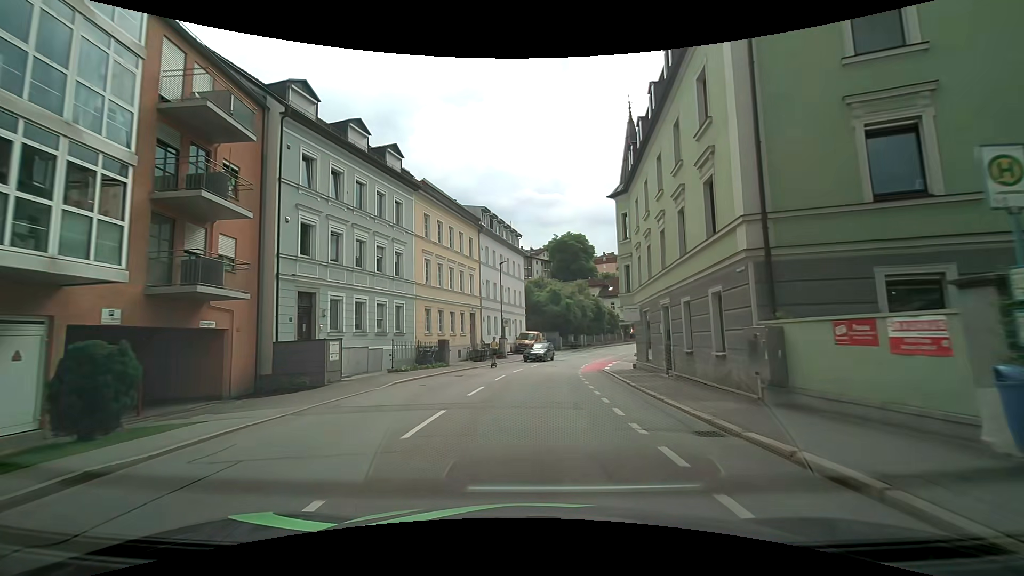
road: tertiary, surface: asphalt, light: Day
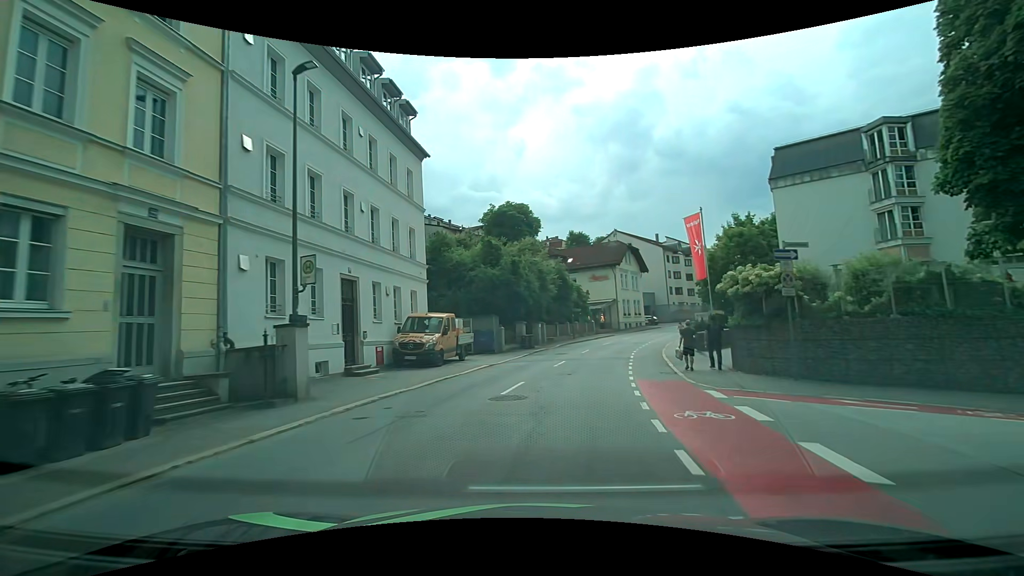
(+1.5, +30.4) m; +8°
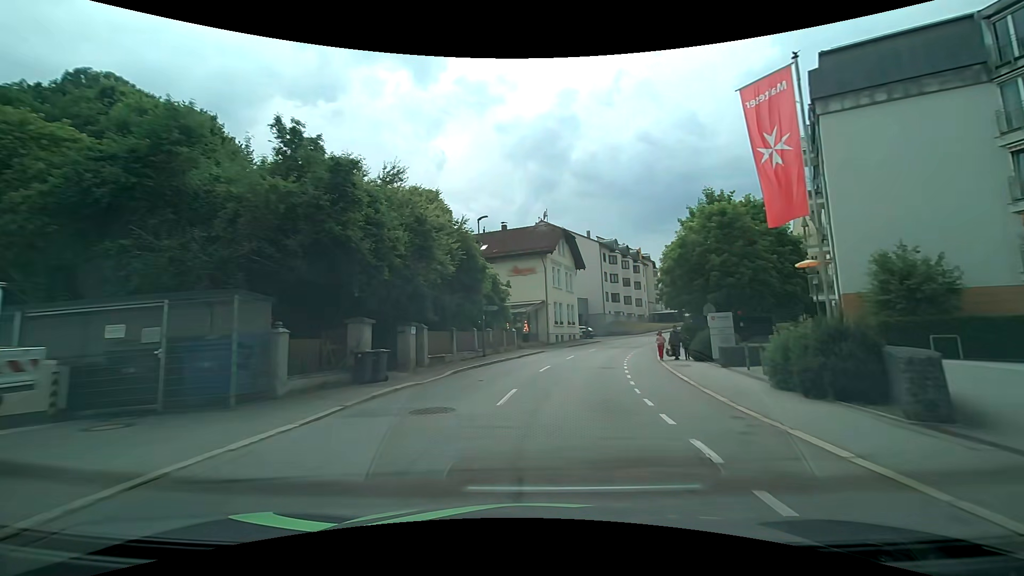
(+1.3, +19.5) m; +9°
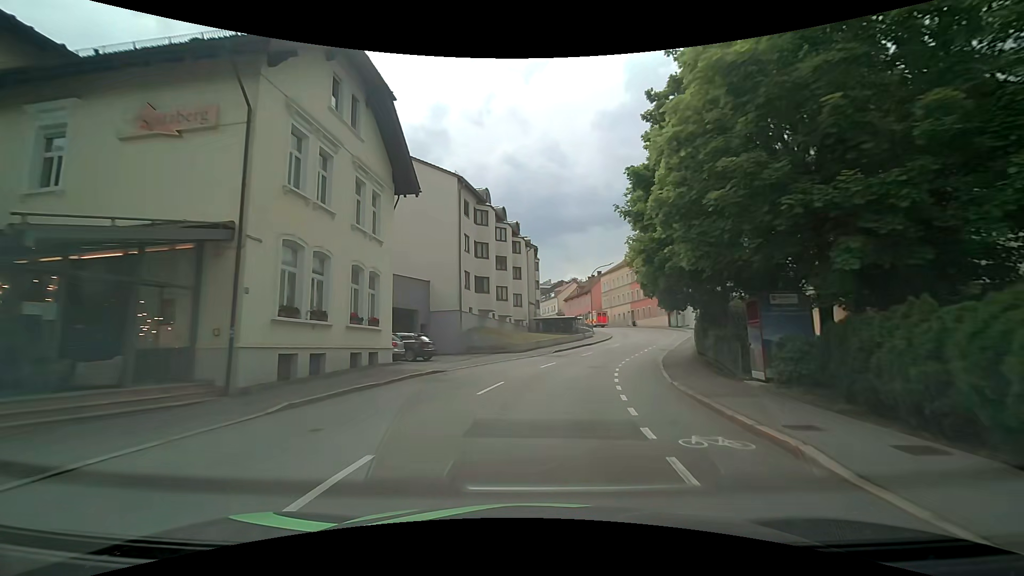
(+4.9, +33.1) m; +16°
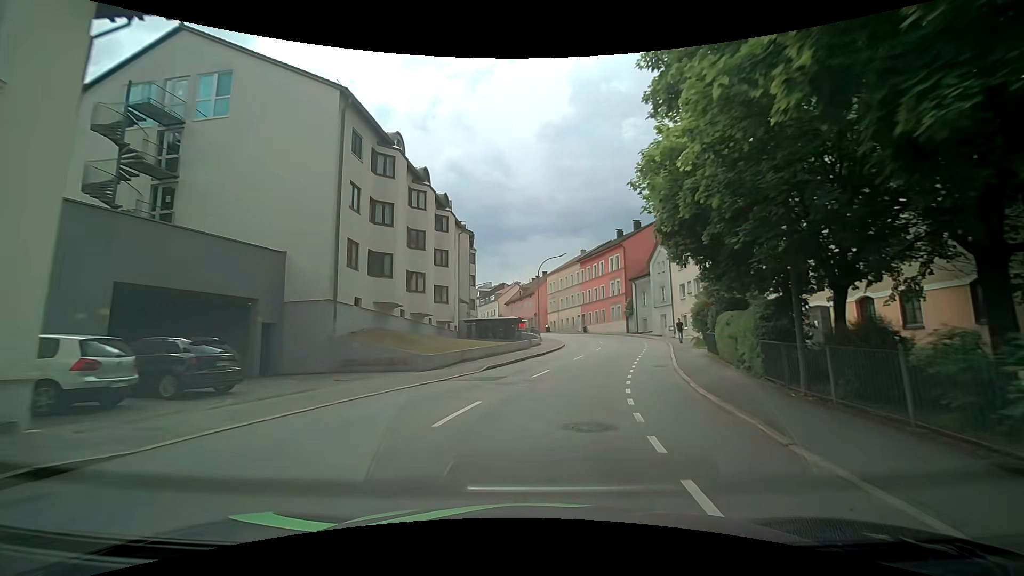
(+0.9, +13.0) m; +8°
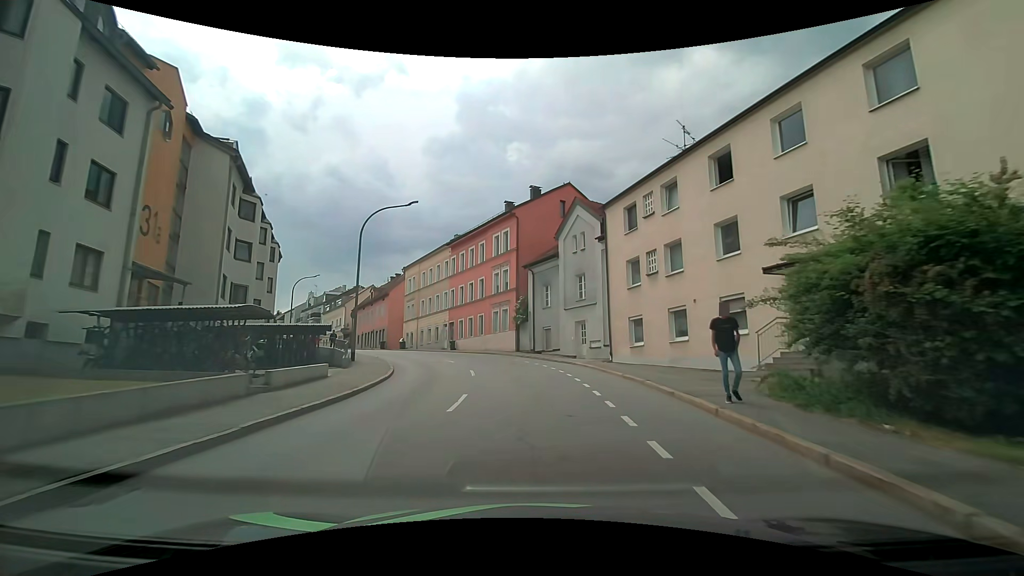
(+3.0, +24.3) m; +13°
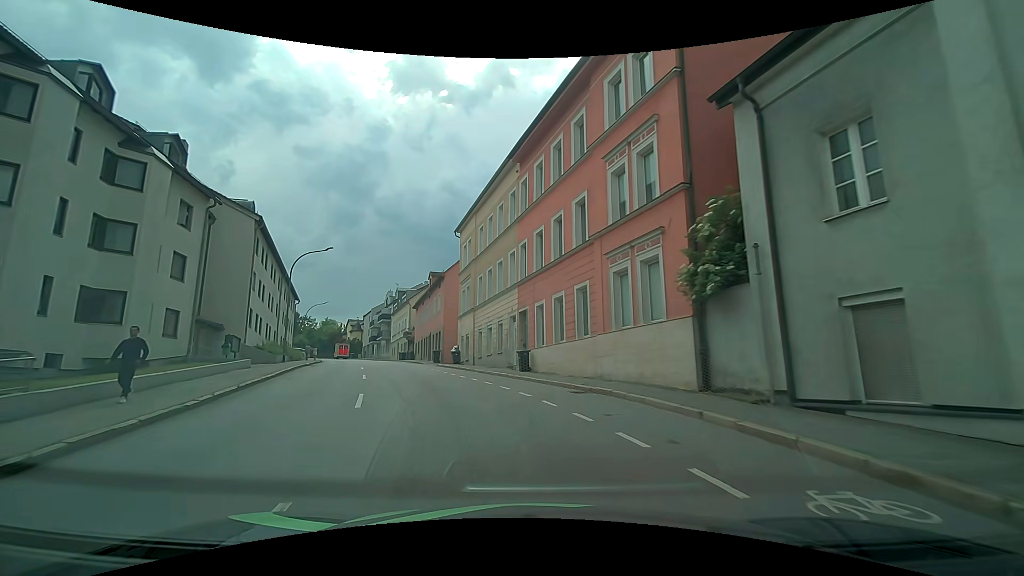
(-1.5, +26.6) m; -12°
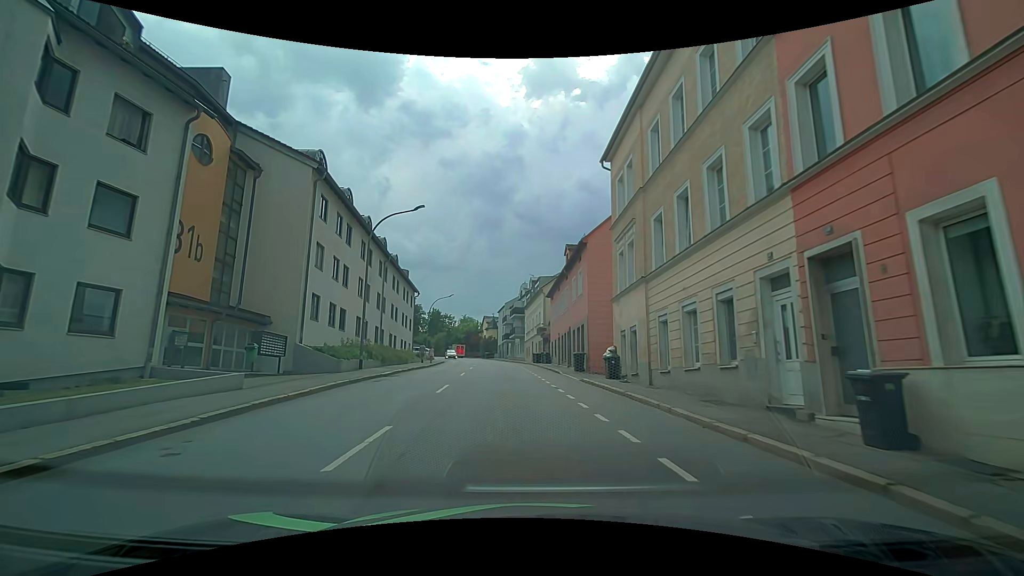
(-2.3, +14.4) m; -16°
(-1, +10) (-1, +20) (-2, +30) (-3, +40) (-5, +50) (-6, +60) (-8, +70) (-10, +79) (-12, +89) (-15, +99) m
